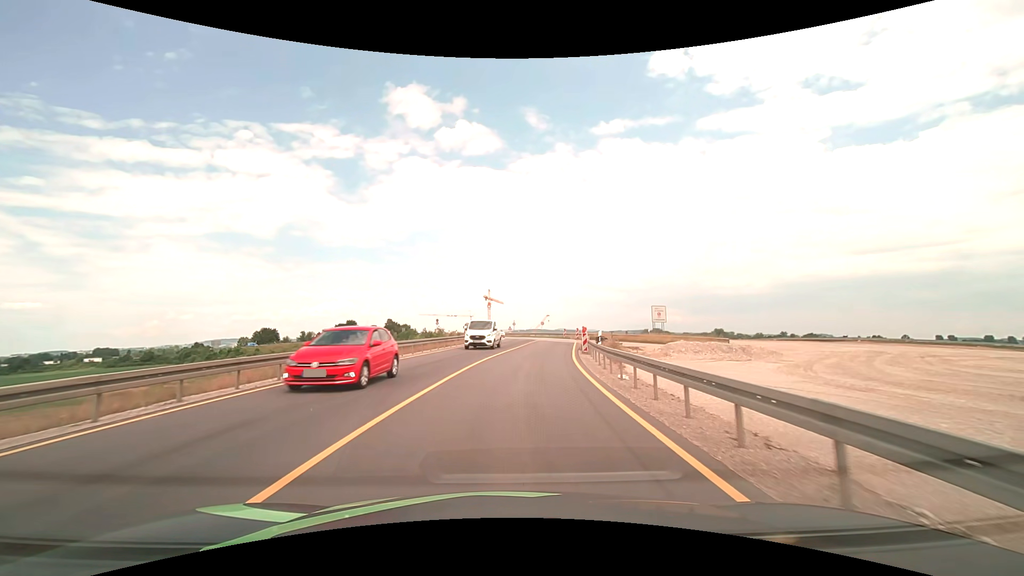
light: Day
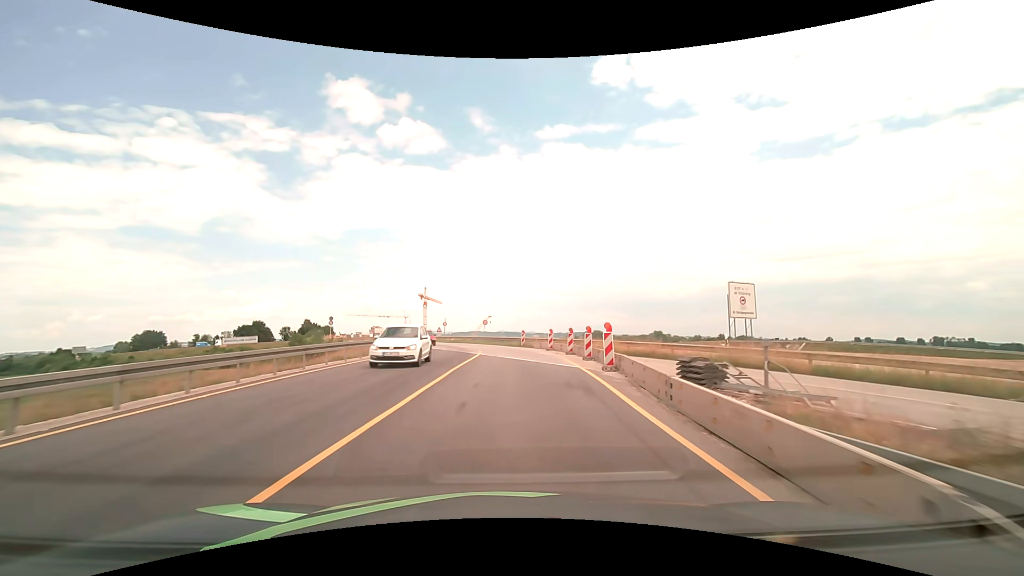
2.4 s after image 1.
(+1.9, +30.4) m; +7°
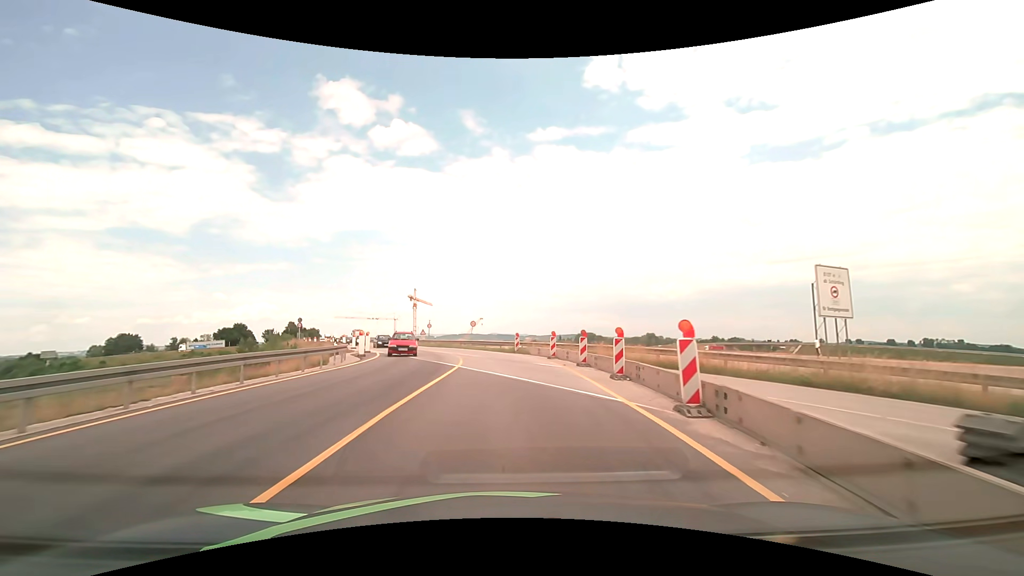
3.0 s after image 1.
(+0.1, +7.6) m; +1°
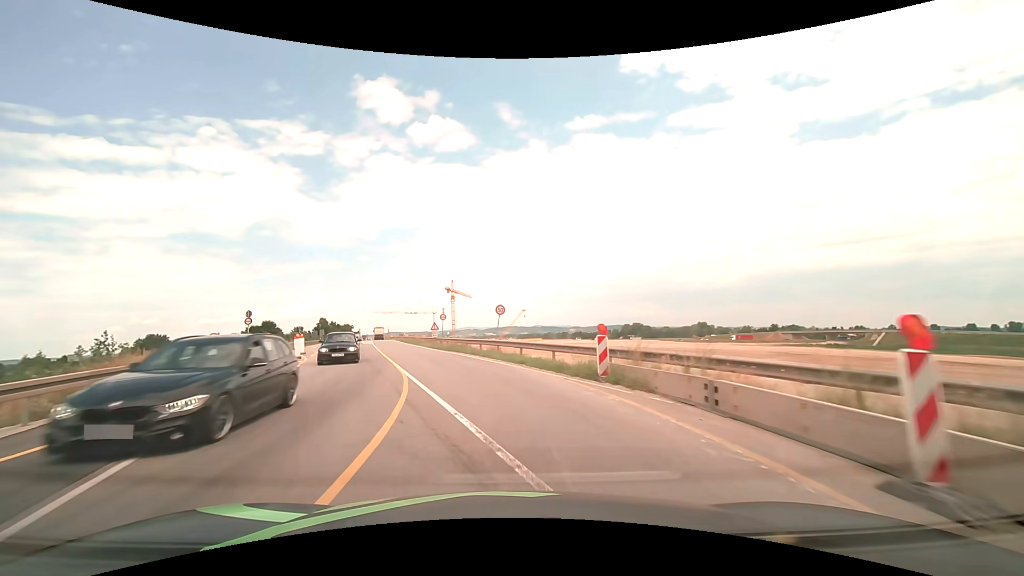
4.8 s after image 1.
(-0.4, +22.8) m; -4°
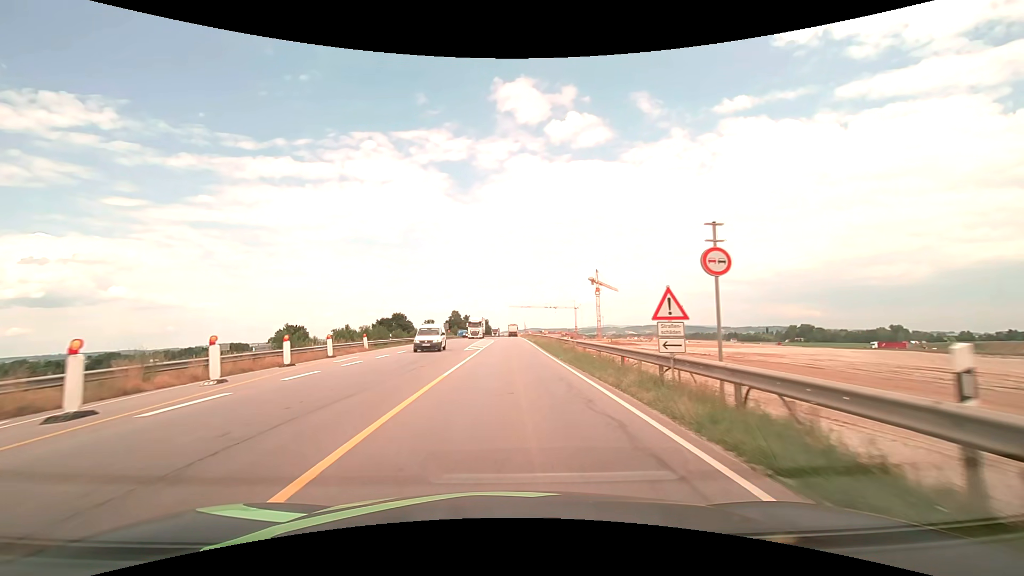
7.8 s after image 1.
(-7.2, +37.2) m; -16°
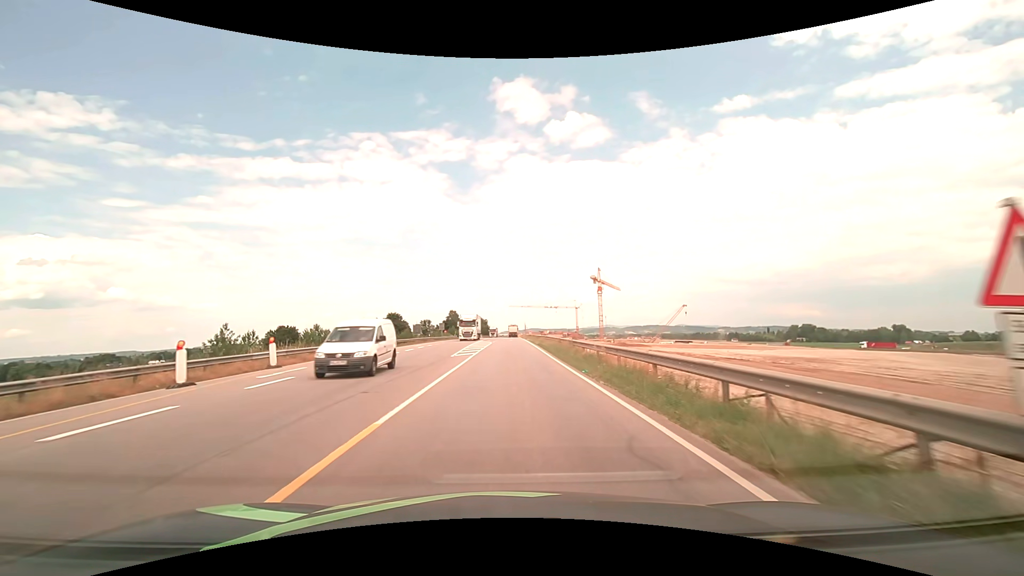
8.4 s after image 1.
(0.0, +7.7) m; 0°
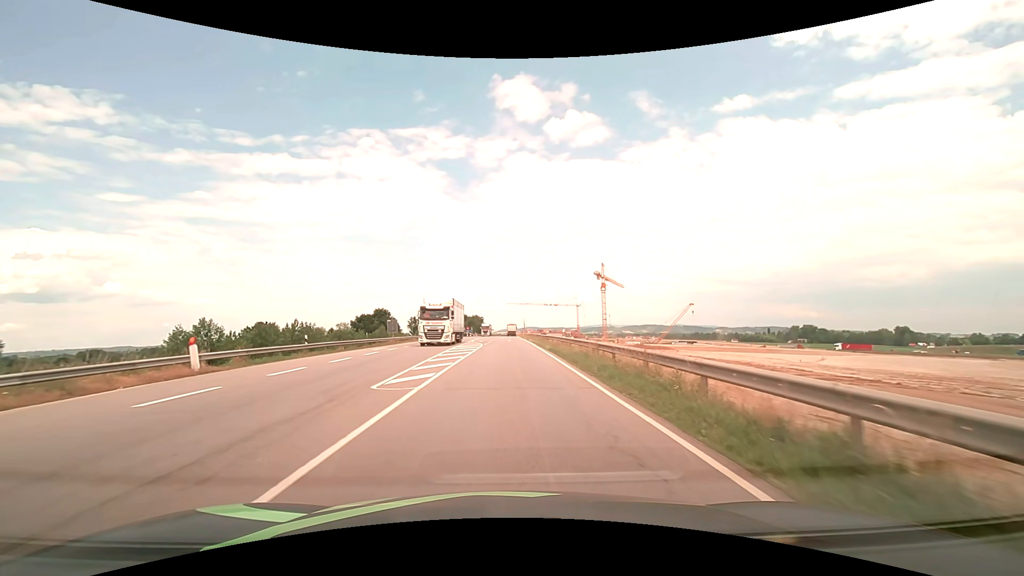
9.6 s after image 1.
(+0.1, +15.4) m; 0°
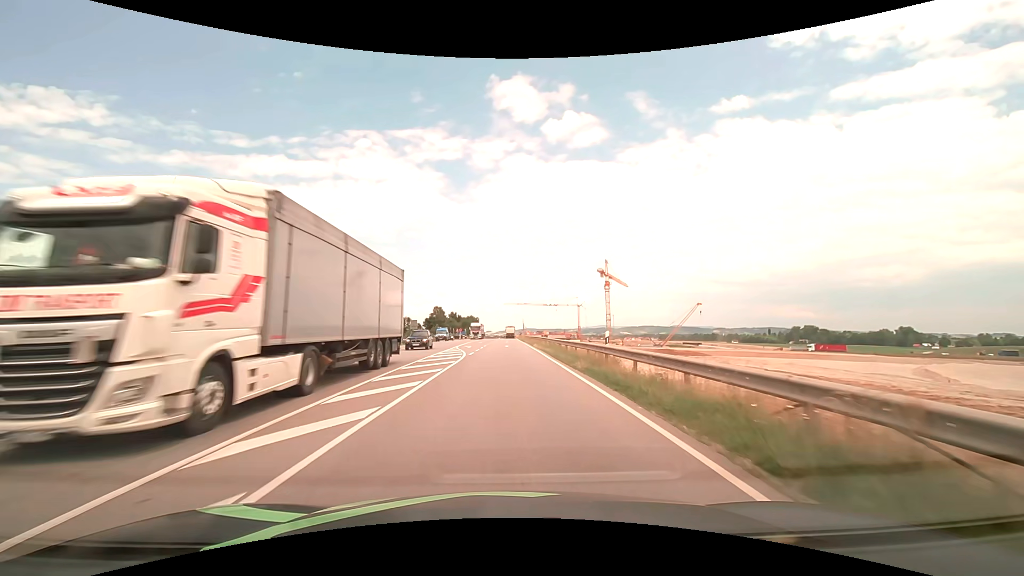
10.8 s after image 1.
(+0.1, +15.3) m; 0°
(0, +10) (0, +20) (0, +30) (0, +40) (0, +50) (0, +60) (0, +70) (0, +80) (0, +90) (0, +100) m
